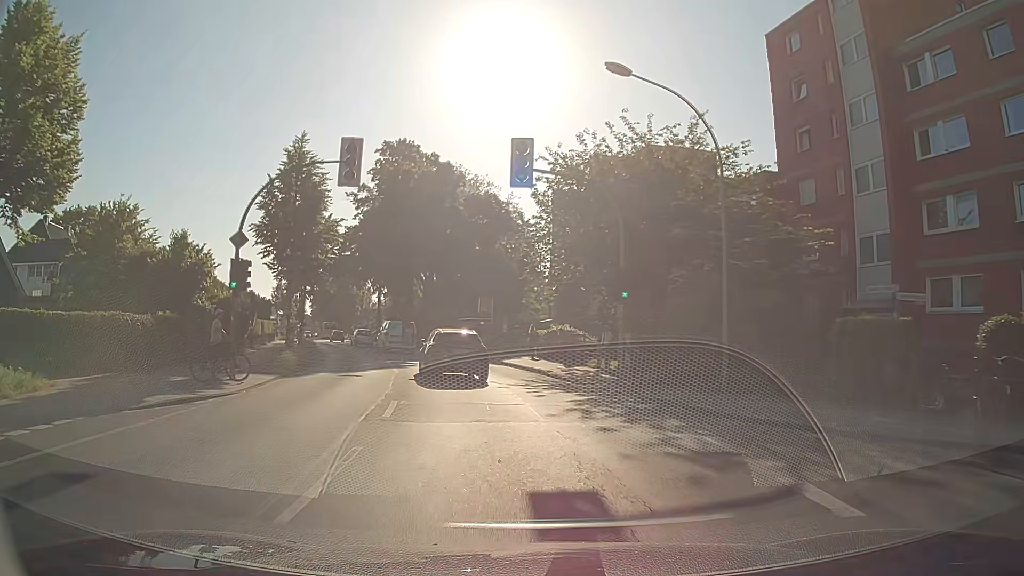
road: secondary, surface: asphalt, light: Day
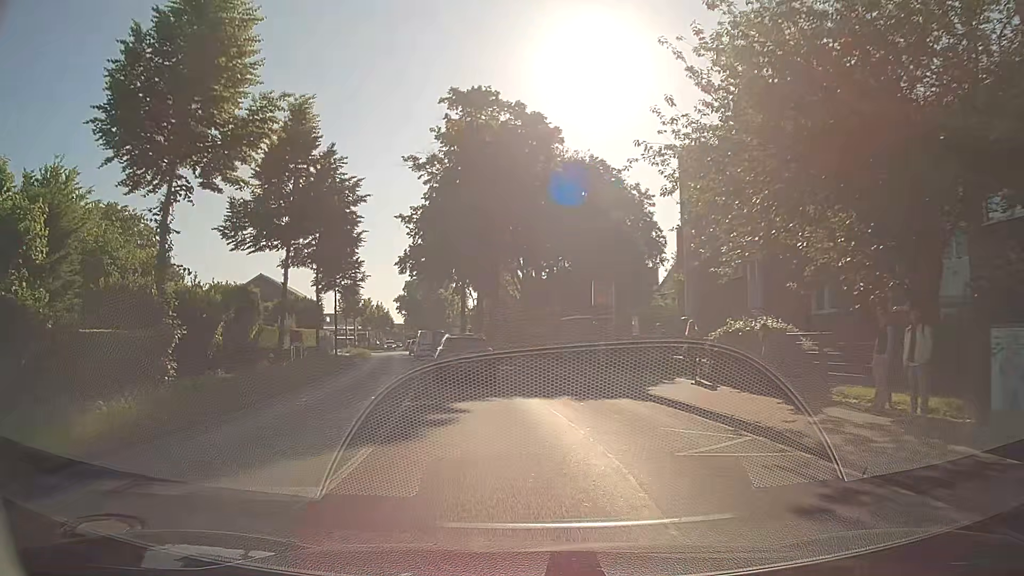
(-1.2, +16.0) m; -8°
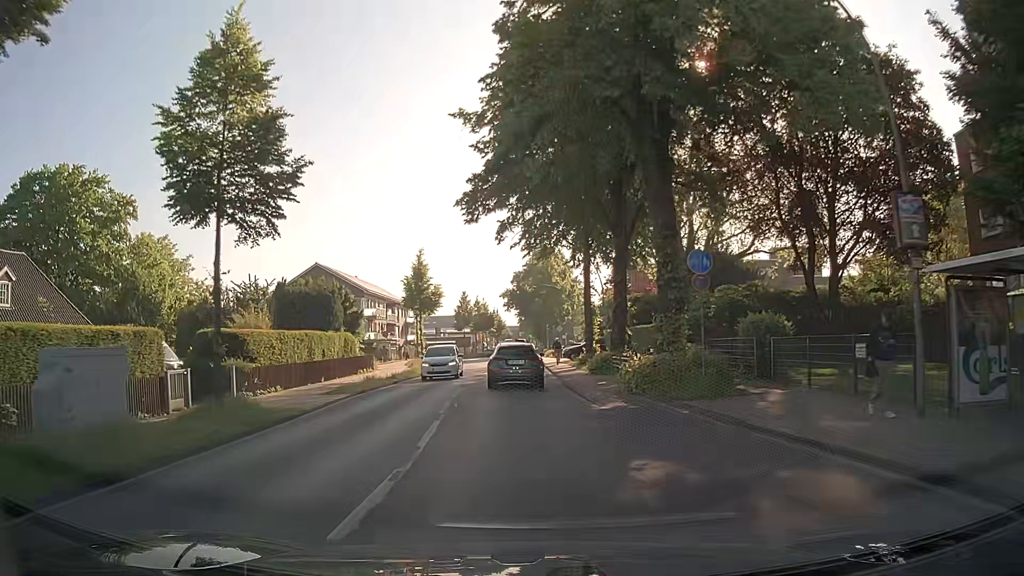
(-2.7, +26.5) m; -11°
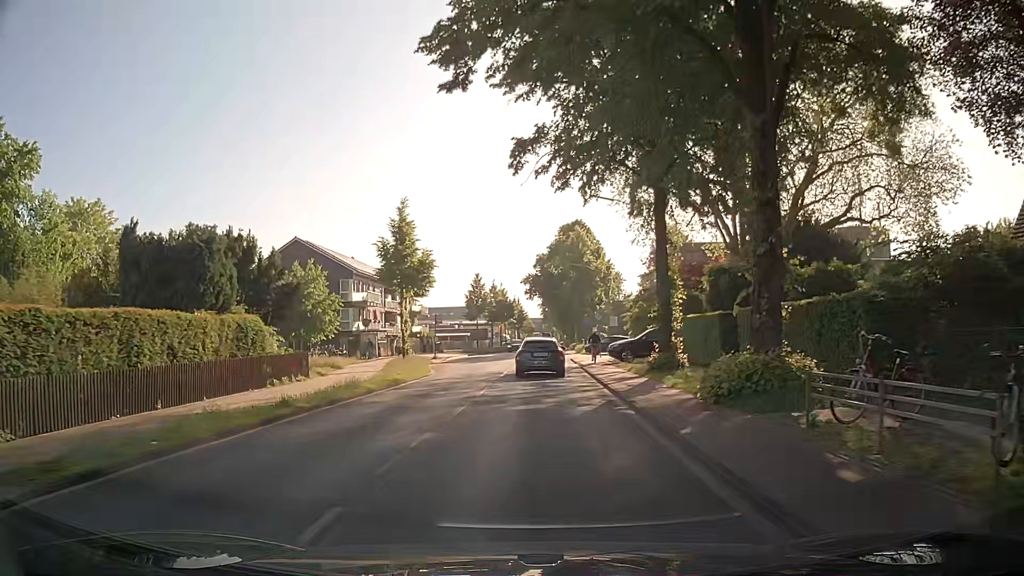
(-0.4, +15.9) m; -2°
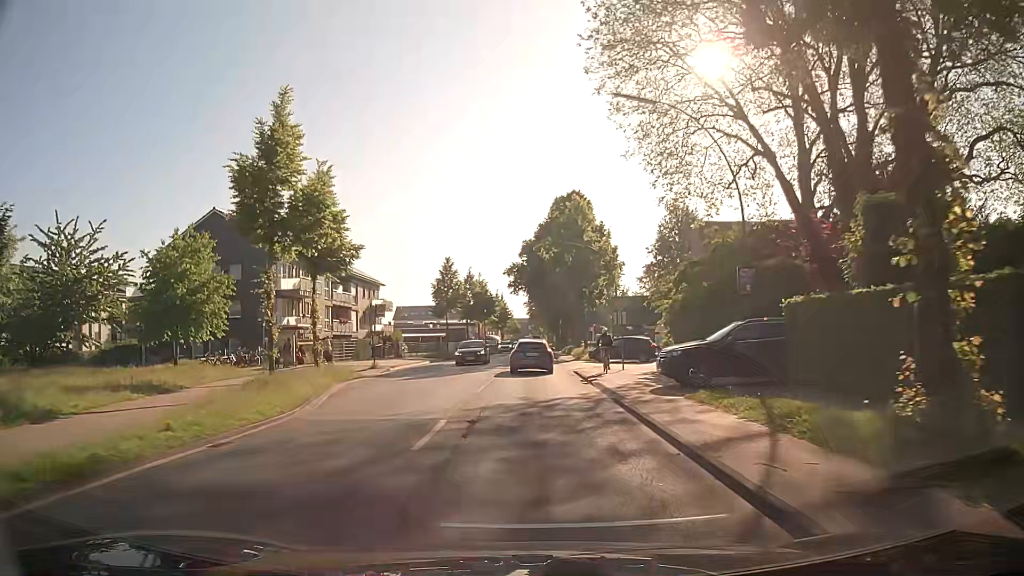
(+0.2, +16.8) m; +1°
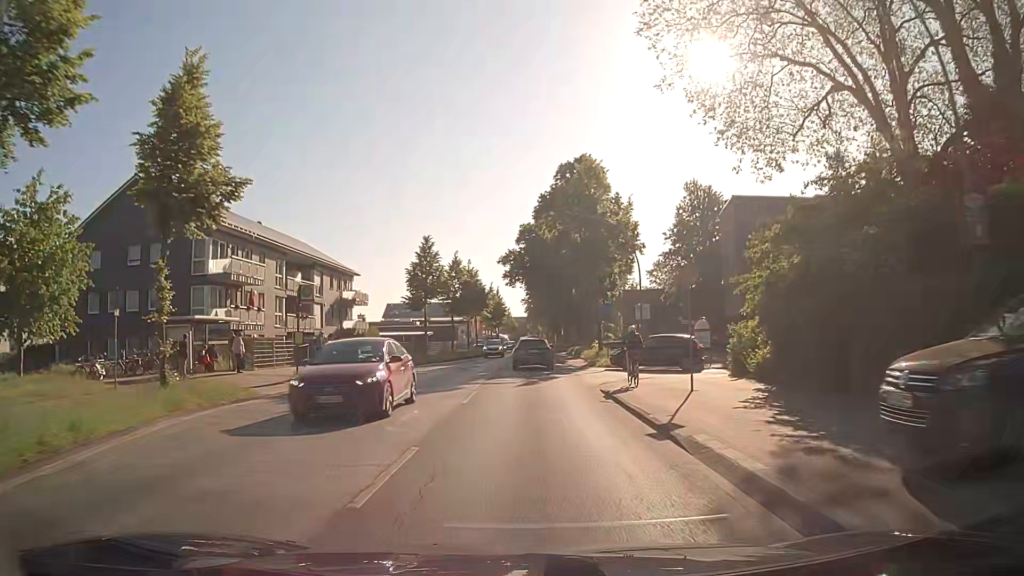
(+0.1, +12.4) m; 0°
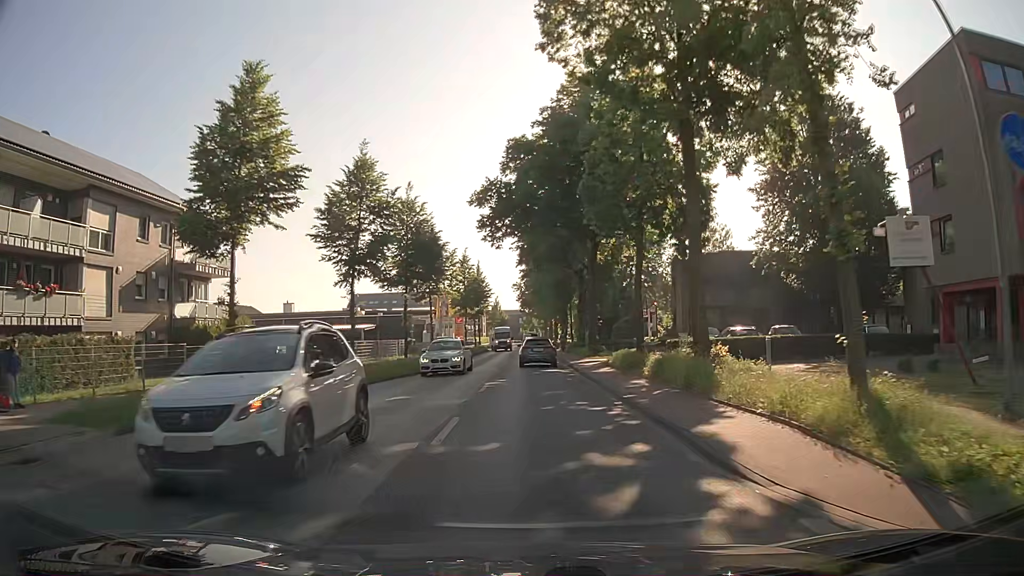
(0.0, +33.5) m; +1°
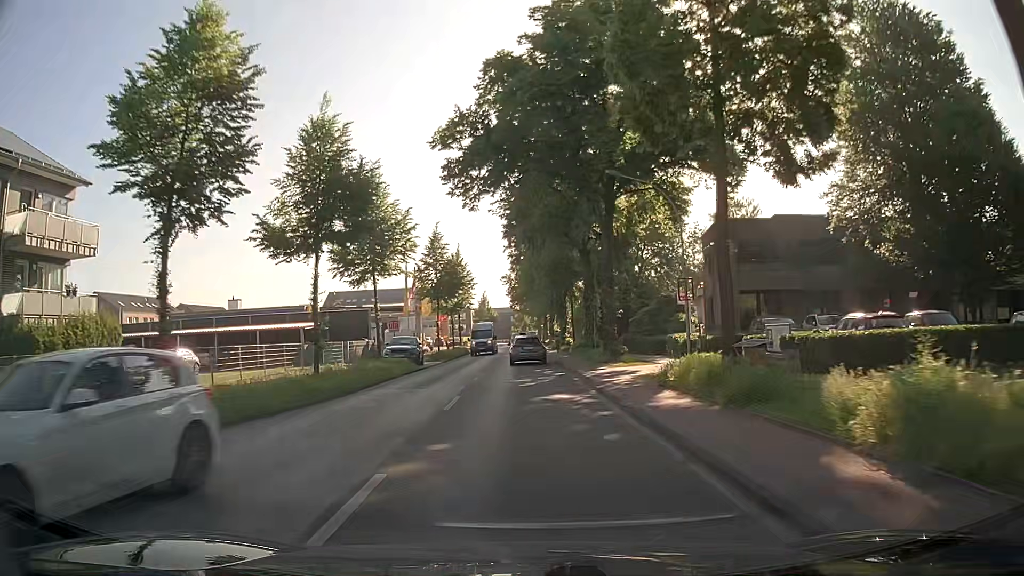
(+0.1, +13.8) m; 0°
(0, +10) (0, +20) (0, +30) (0, +40) (-1, +50) (-1, +60) (-1, +70) (-1, +80) (-2, +90) (-2, +100) m
